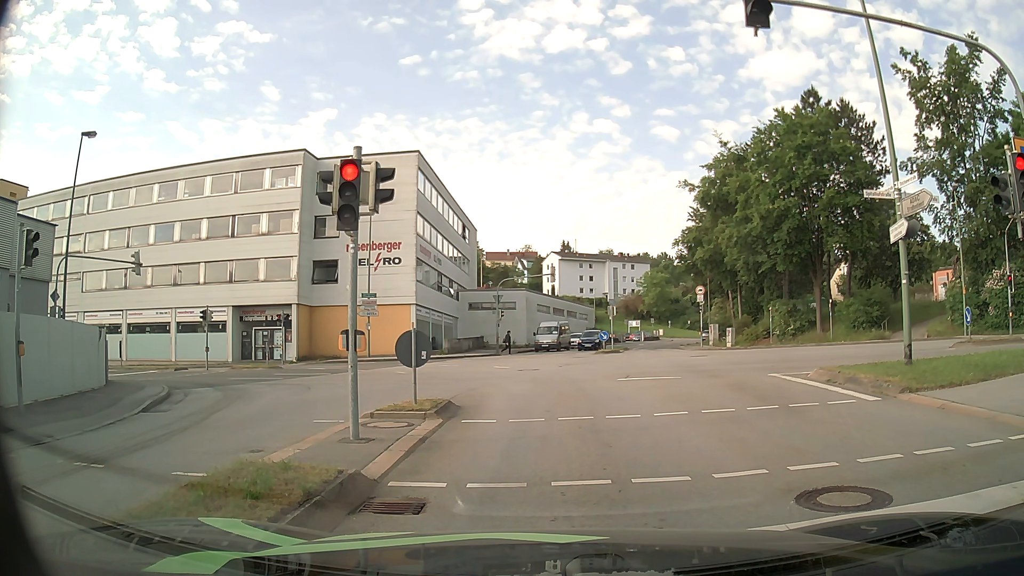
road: tertiary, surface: asphalt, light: Day
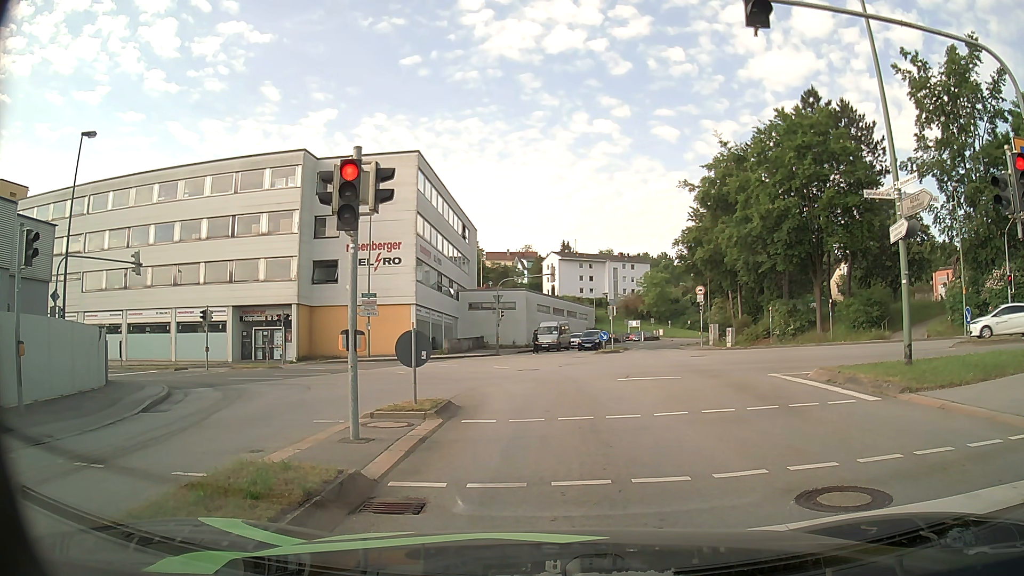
(0.0, 0.0) m; 0°
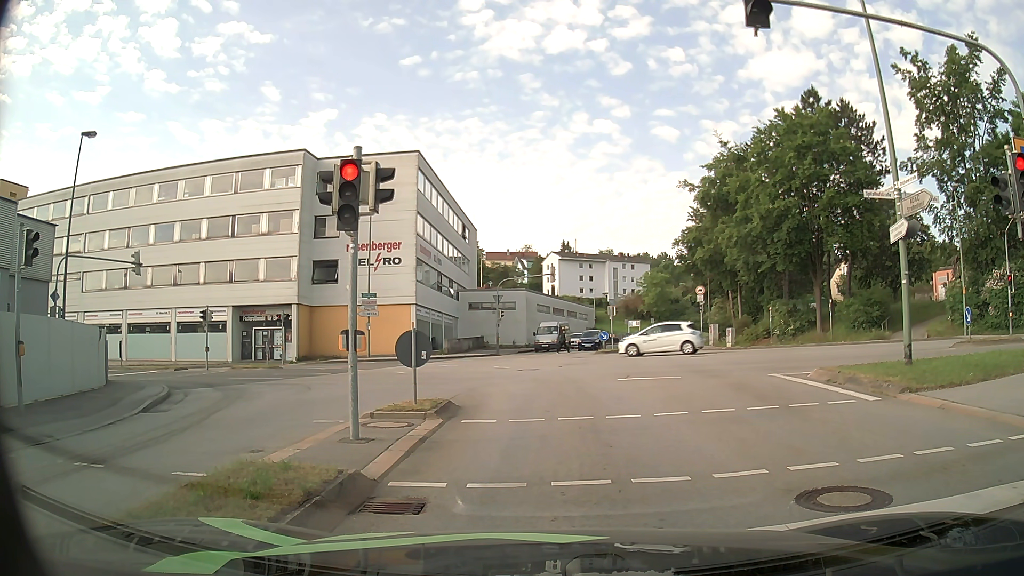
(0.0, 0.0) m; 0°
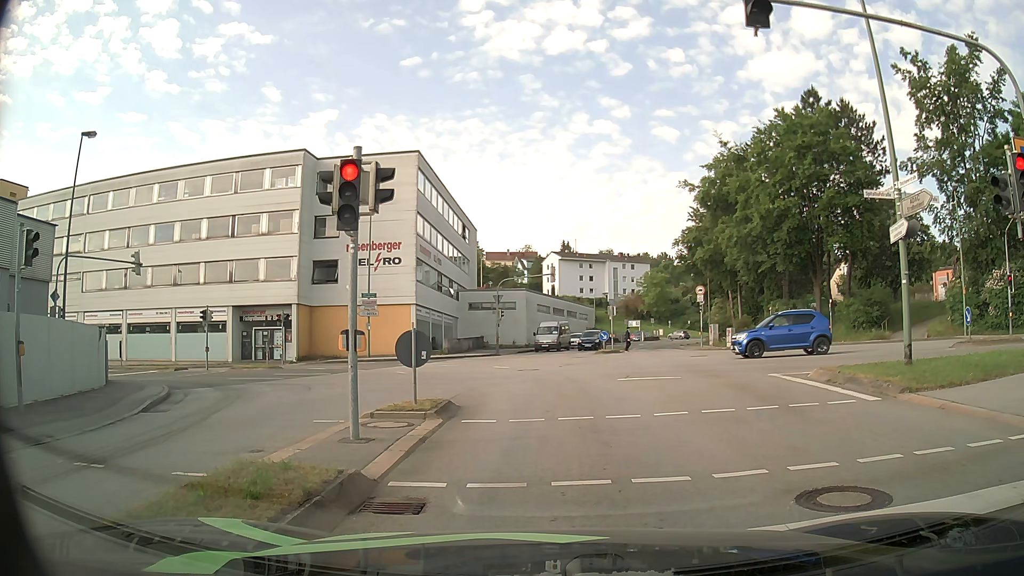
(0.0, 0.0) m; 0°
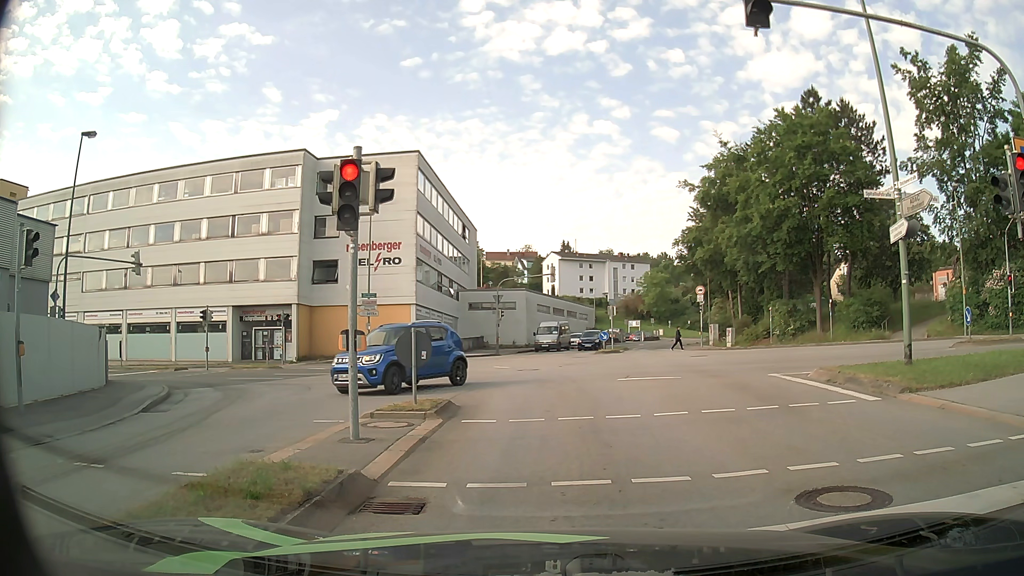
(0.0, 0.0) m; 0°
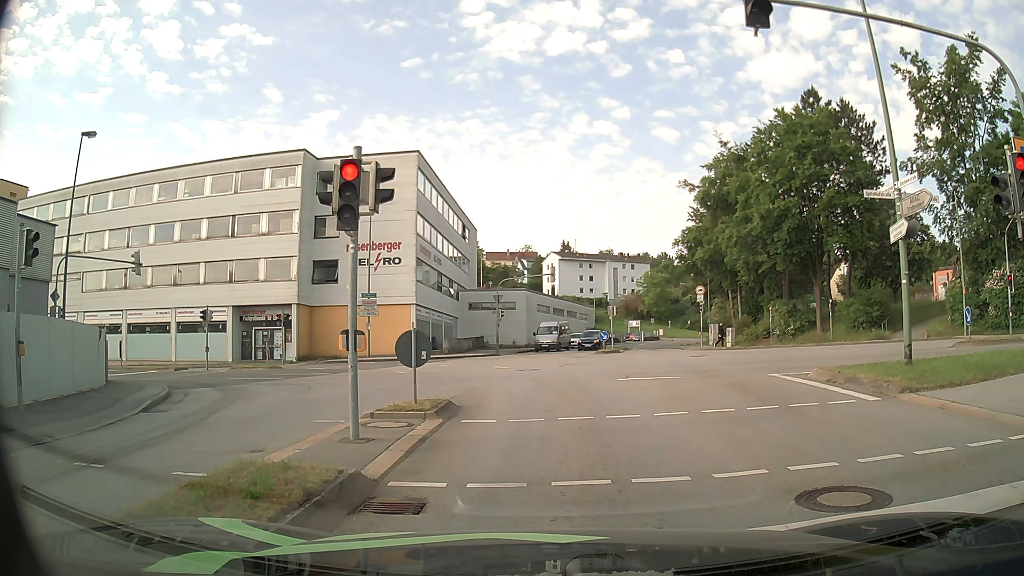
(0.0, 0.0) m; 0°
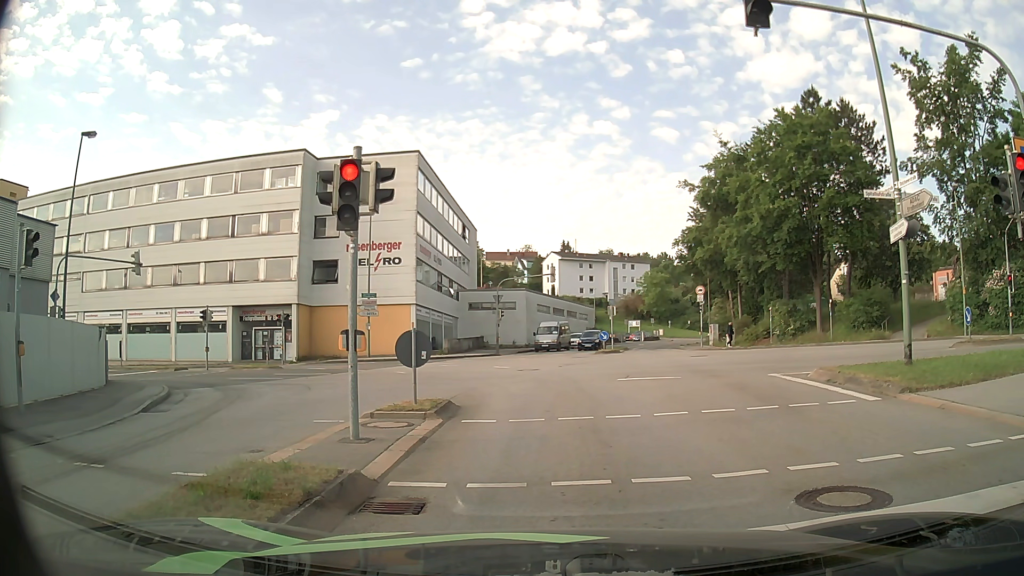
(0.0, 0.0) m; 0°
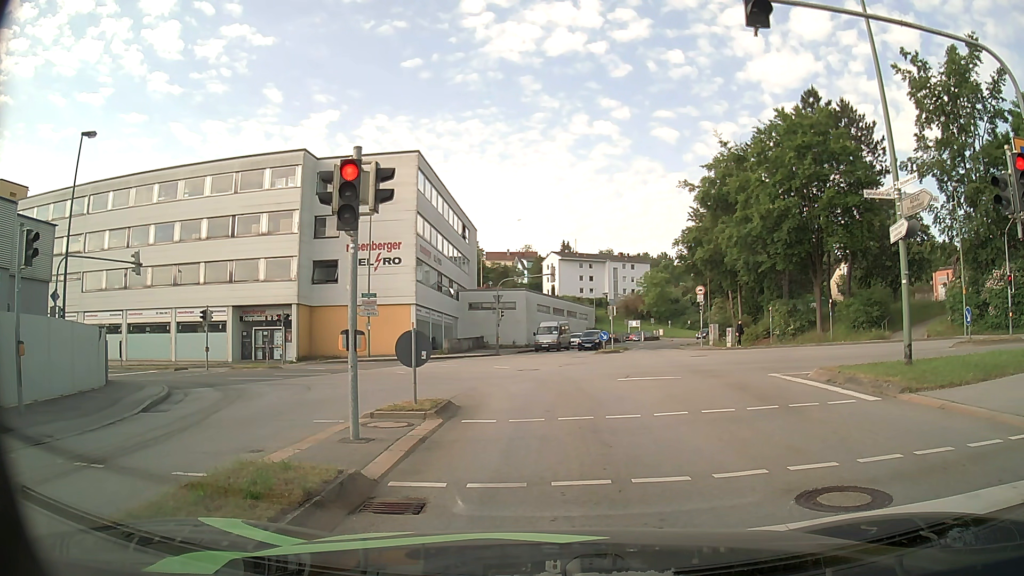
(0.0, 0.0) m; 0°
